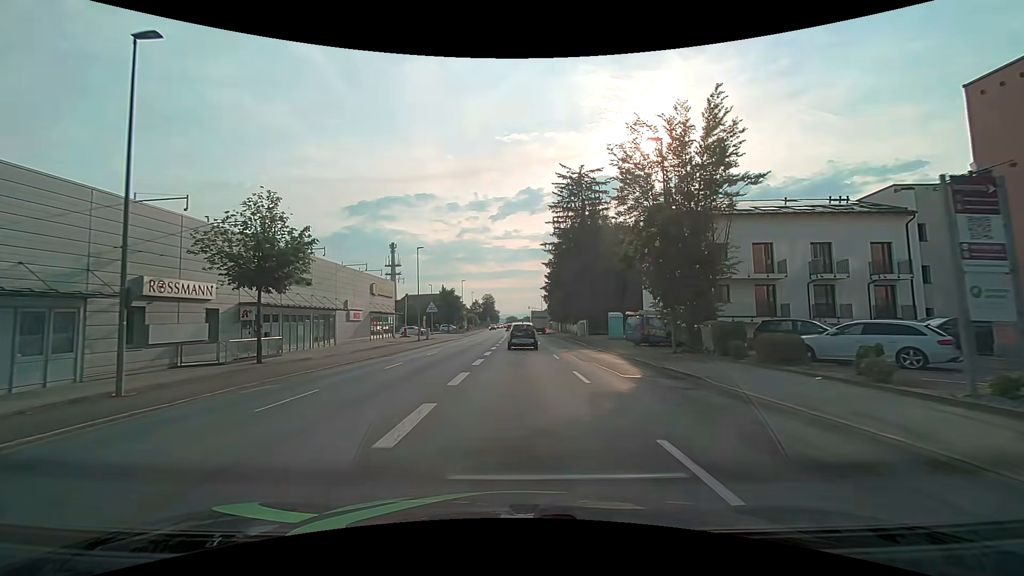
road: tertiary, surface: asphalt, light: Day
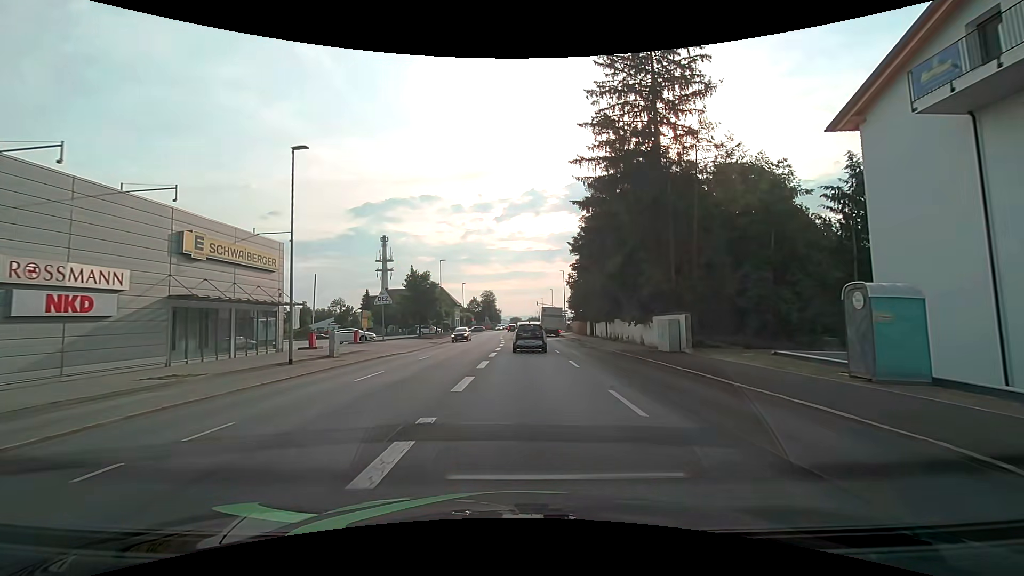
(0.0, +31.2) m; 0°
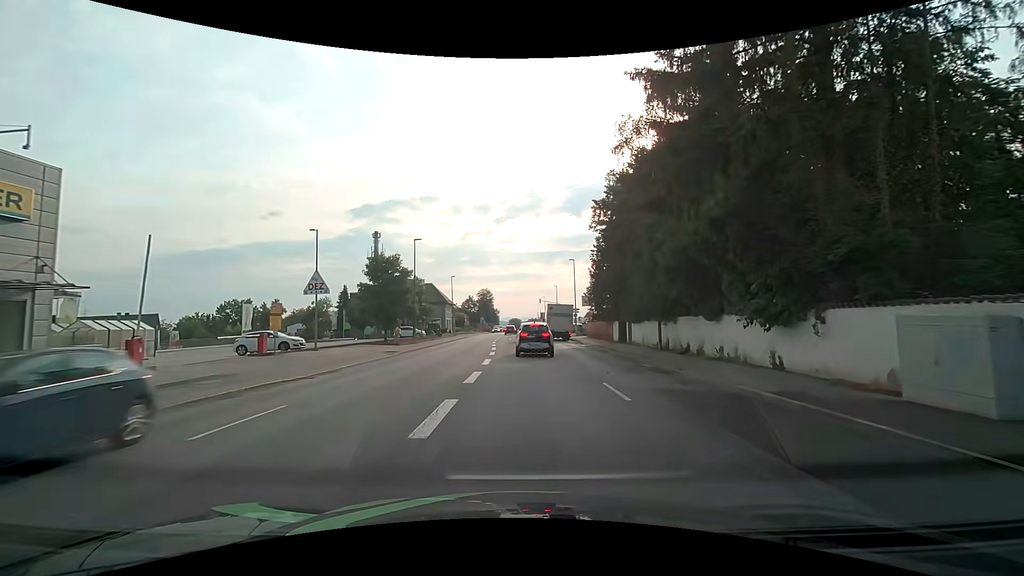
(-0.1, +16.1) m; -1°
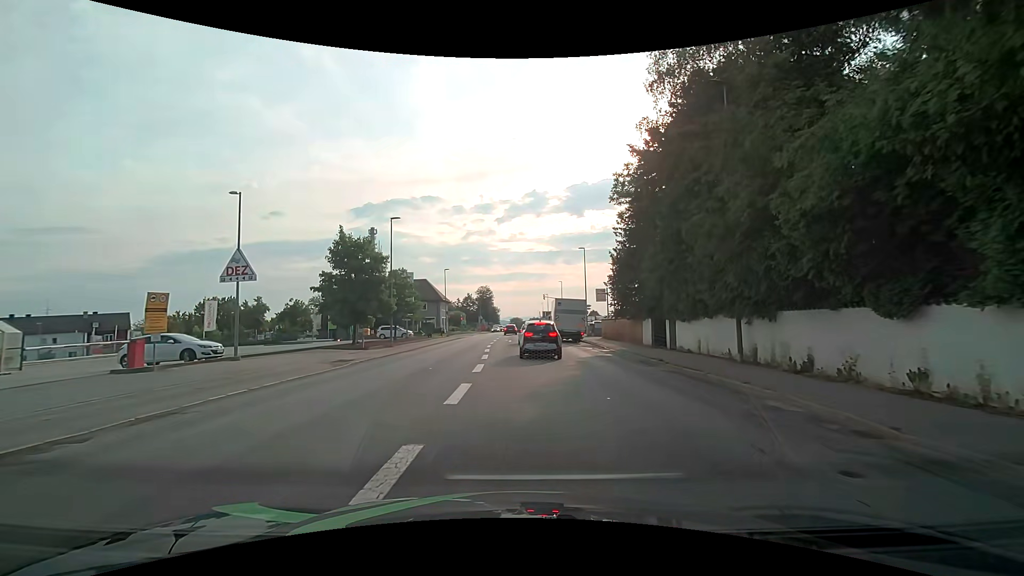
(+0.1, +9.4) m; 0°
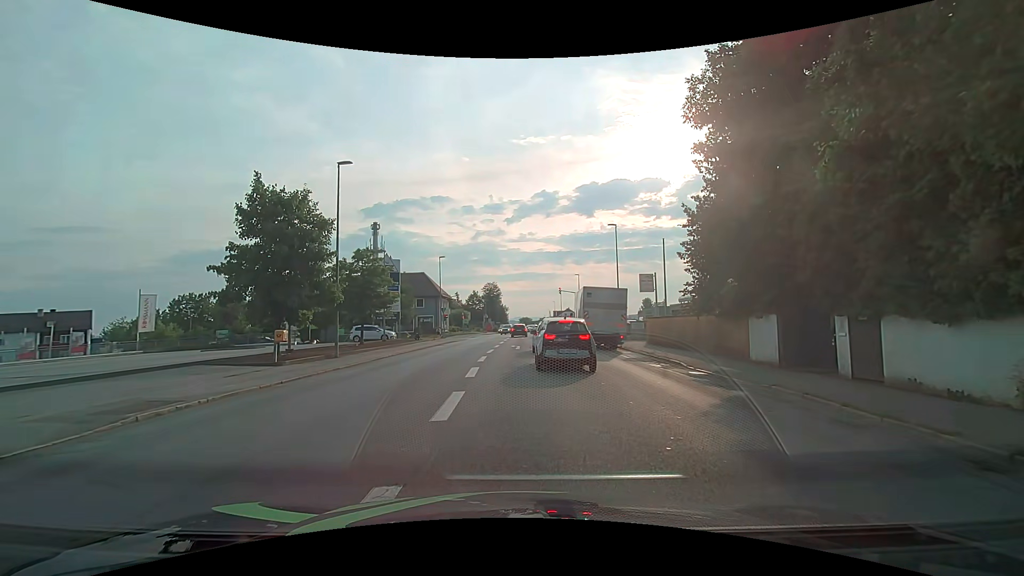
(-0.2, +13.3) m; -1°
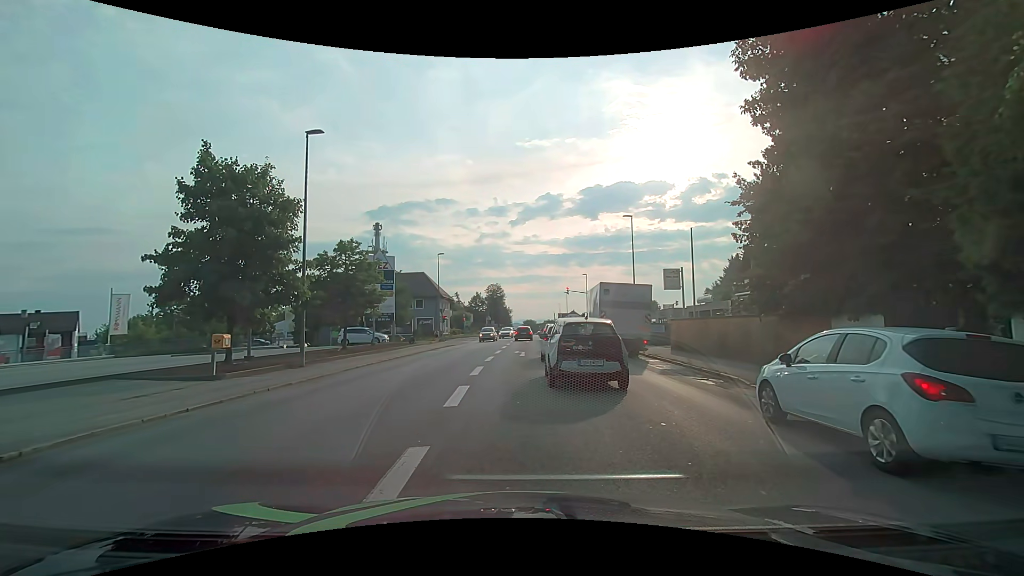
(0.0, +4.4) m; -1°
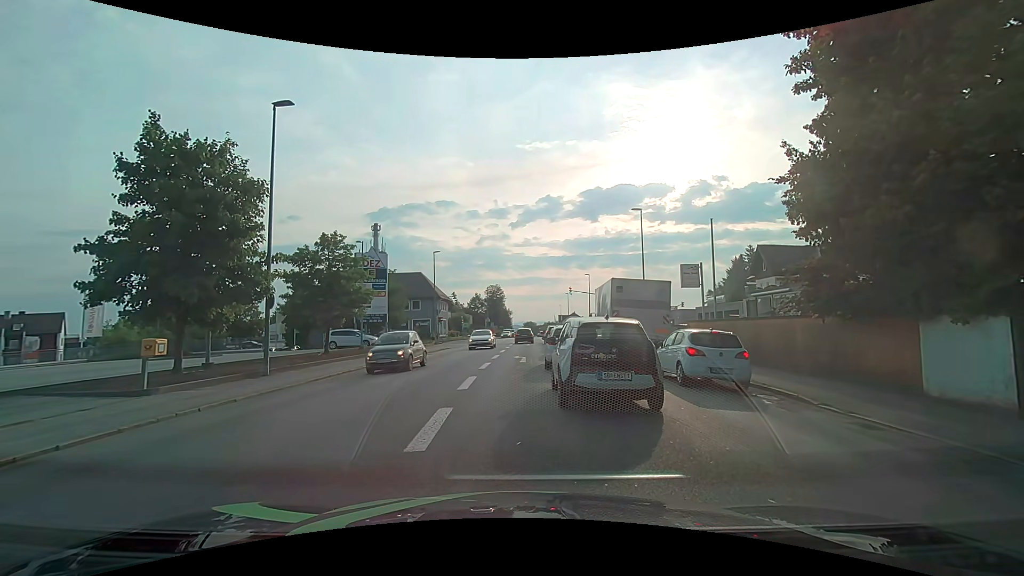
(-0.1, +3.0) m; -2°
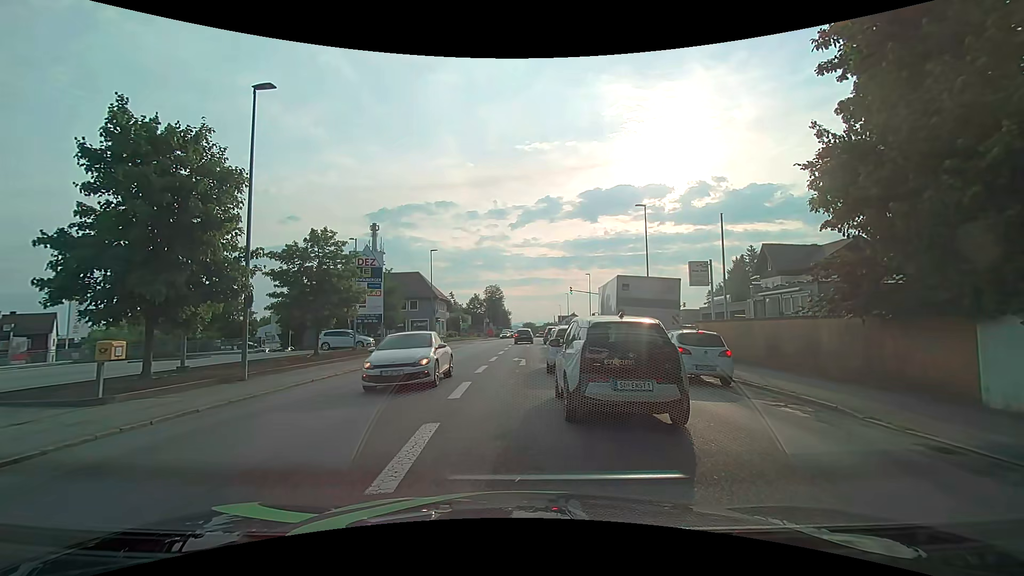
(0.0, +1.4) m; 0°
